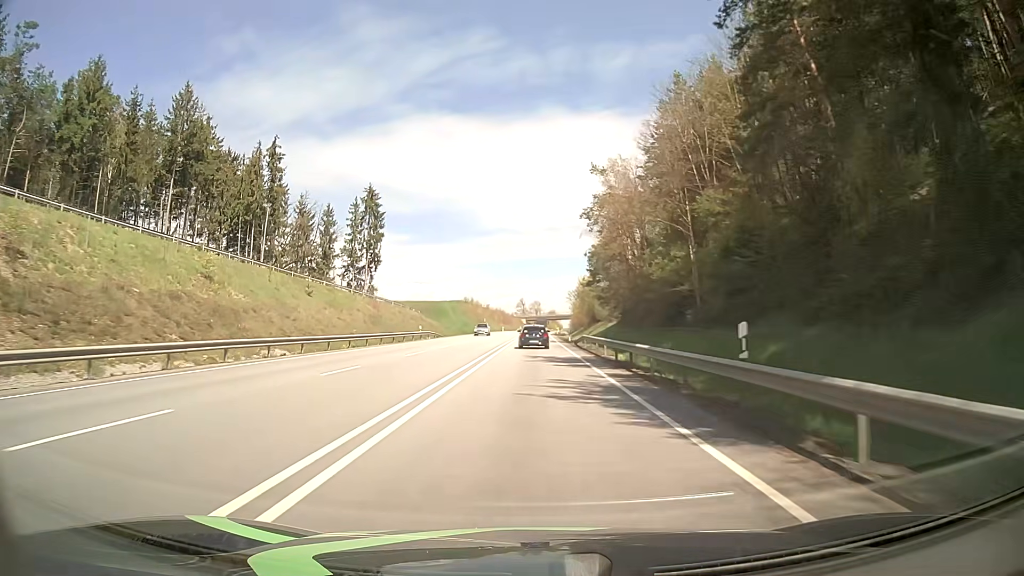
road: primary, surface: asphalt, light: Day
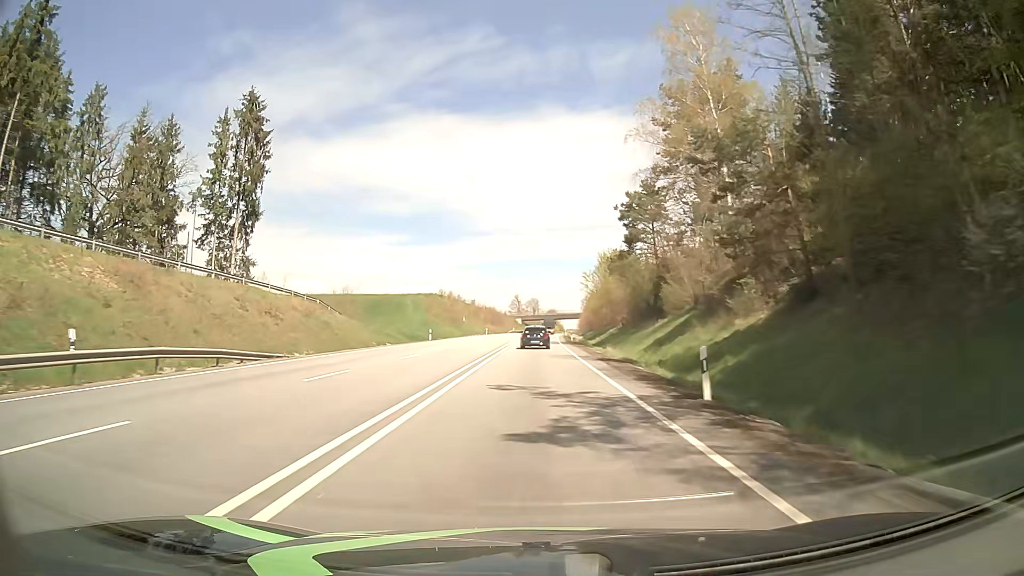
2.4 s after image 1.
(-0.1, +49.0) m; 0°
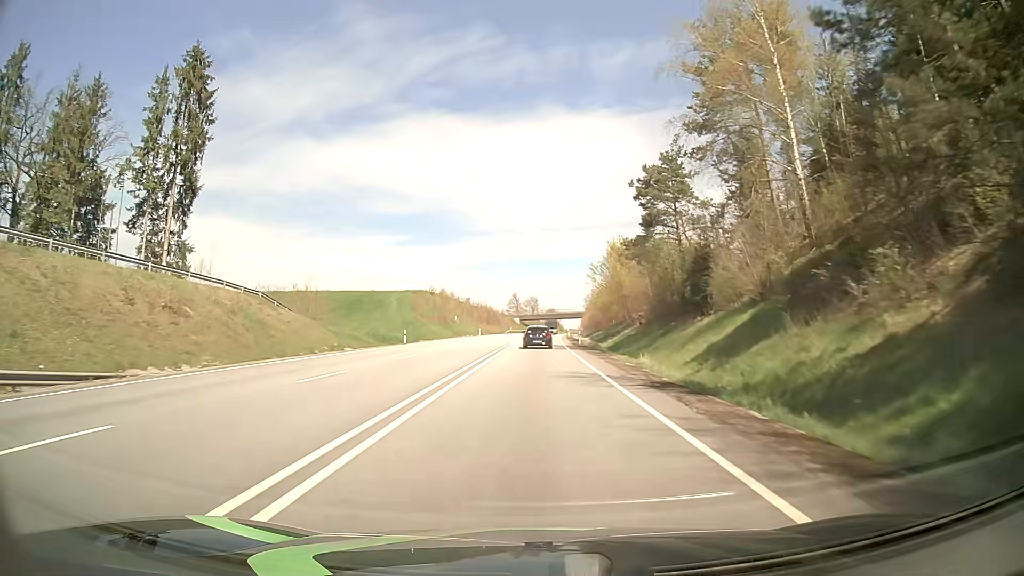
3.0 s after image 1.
(0.0, +12.4) m; 0°
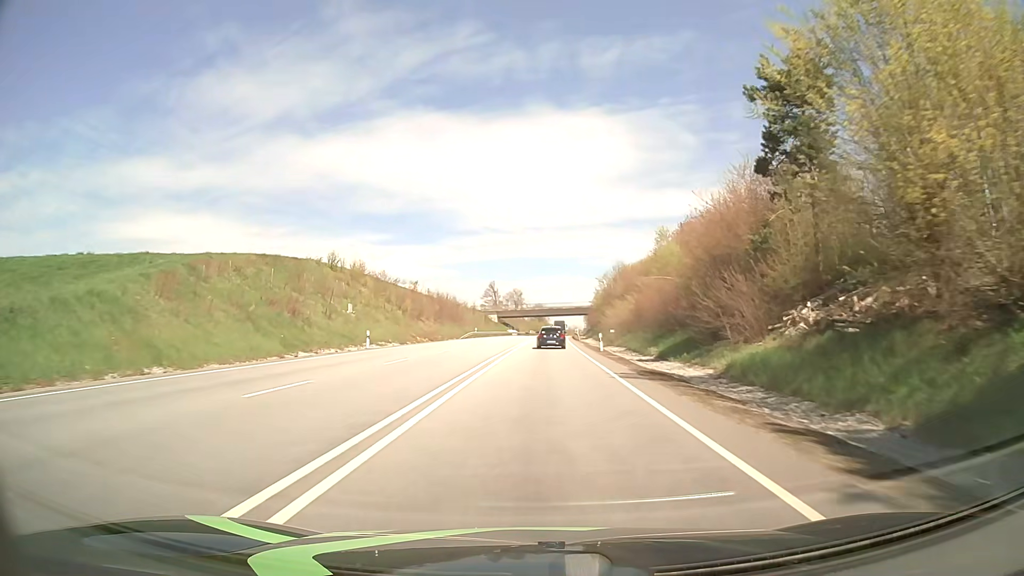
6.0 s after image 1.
(+0.6, +63.4) m; +1°
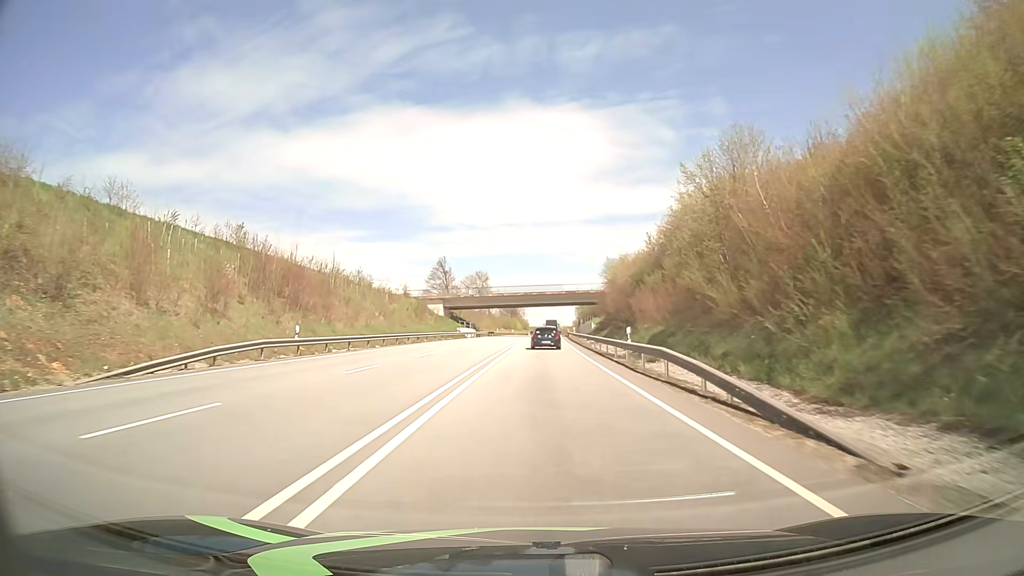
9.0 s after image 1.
(+1.1, +64.6) m; +2°
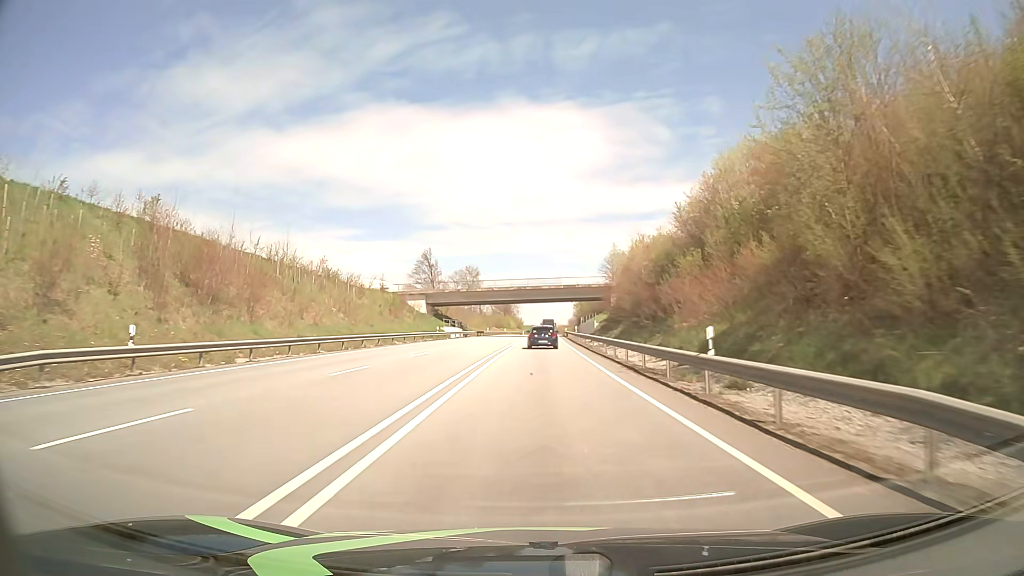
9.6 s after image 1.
(+0.1, +12.8) m; +1°
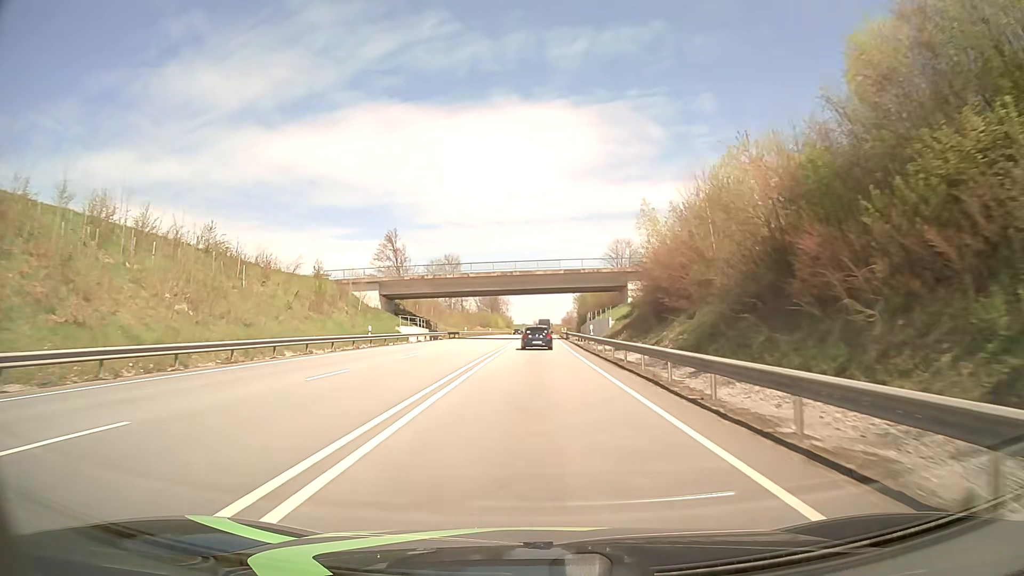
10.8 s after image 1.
(+0.1, +25.4) m; +1°
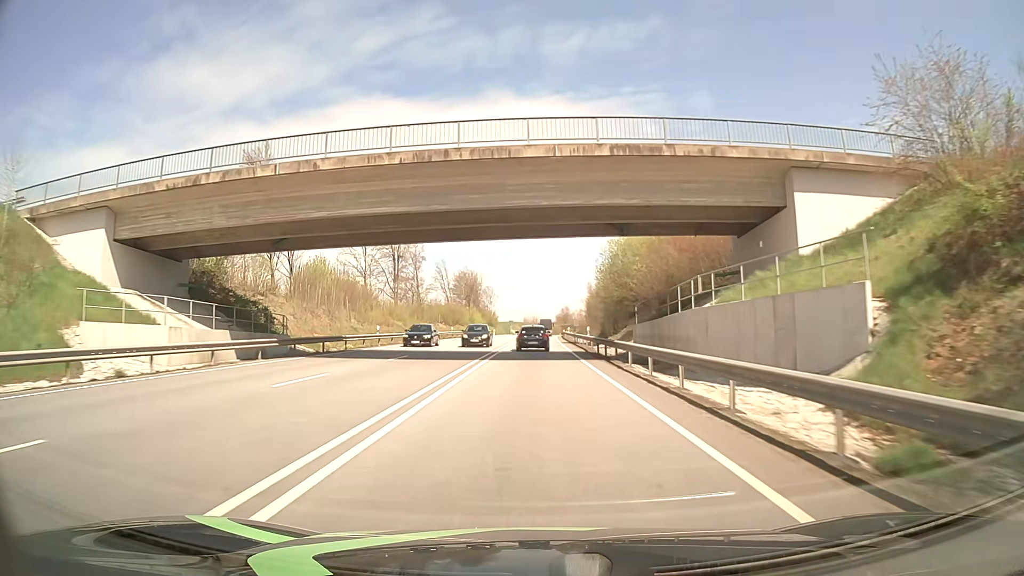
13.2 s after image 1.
(+0.3, +49.5) m; +1°
(0, +10) (0, +20) (0, +30) (0, +40) (0, +50) (0, +60) (0, +70) (0, +80) (0, +90) (+1, +100) m
